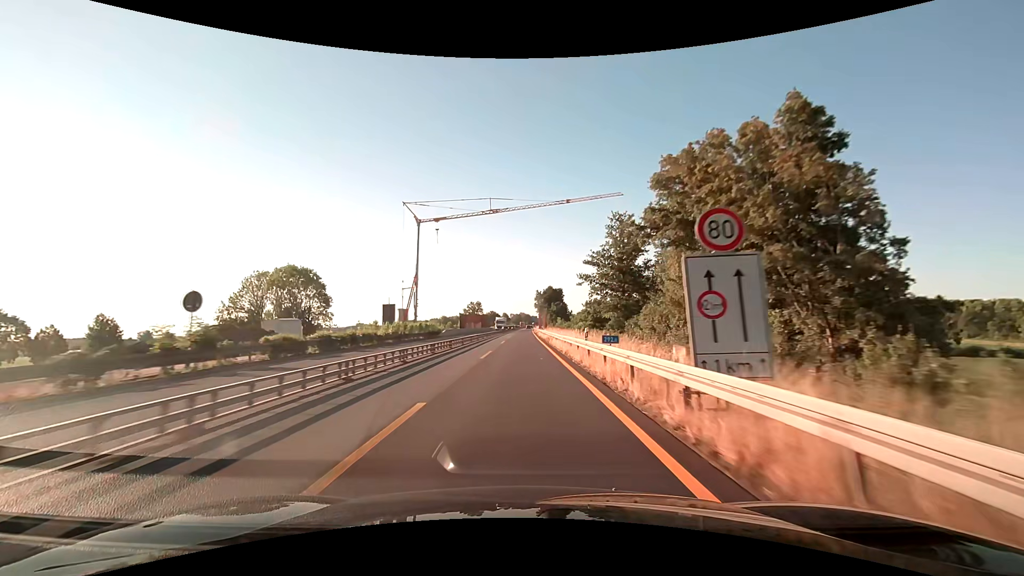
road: motorway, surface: asphalt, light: Day
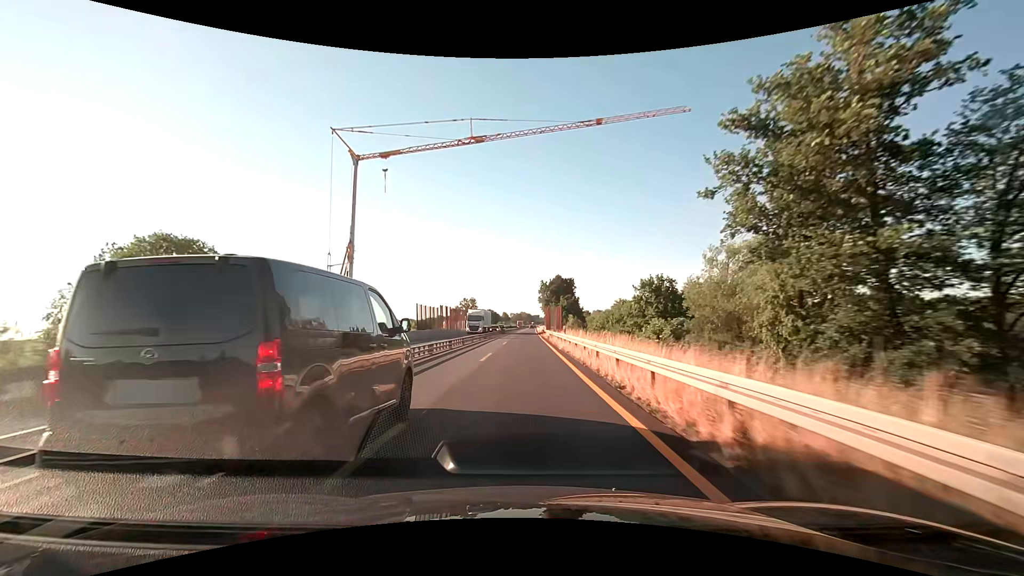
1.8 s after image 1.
(-0.1, +37.6) m; 0°
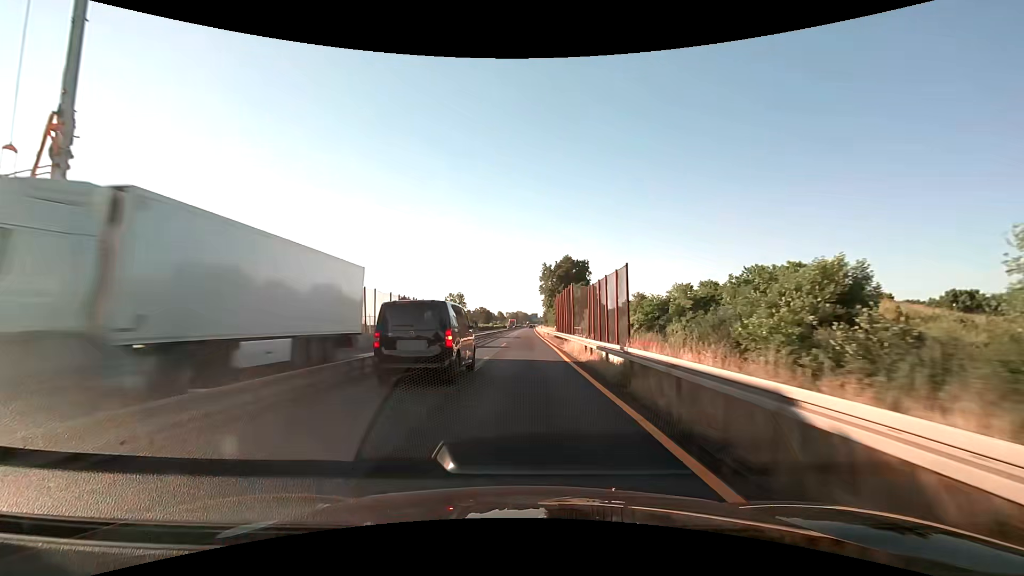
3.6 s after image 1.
(+0.1, +37.7) m; 0°
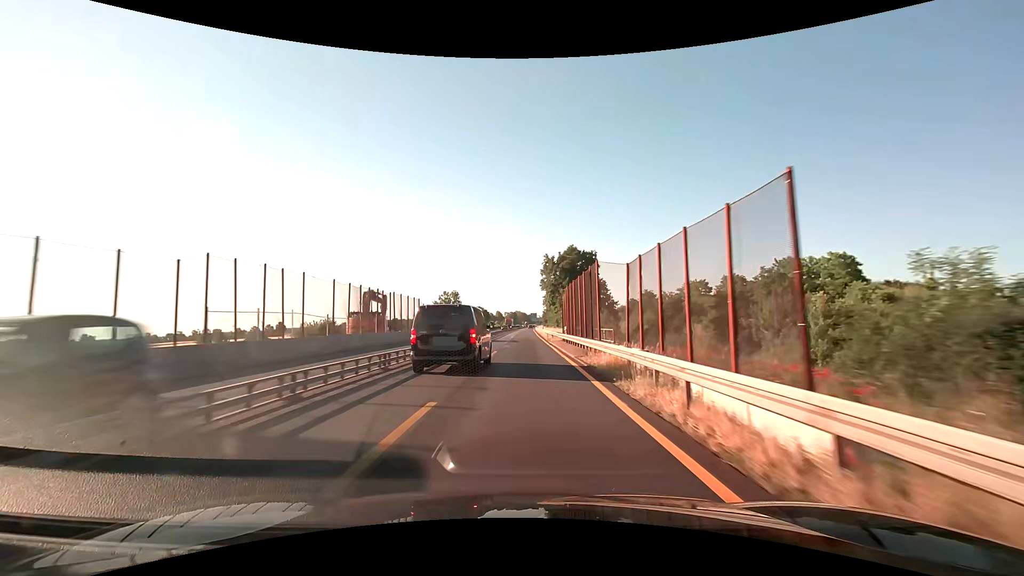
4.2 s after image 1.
(0.0, +12.5) m; 0°
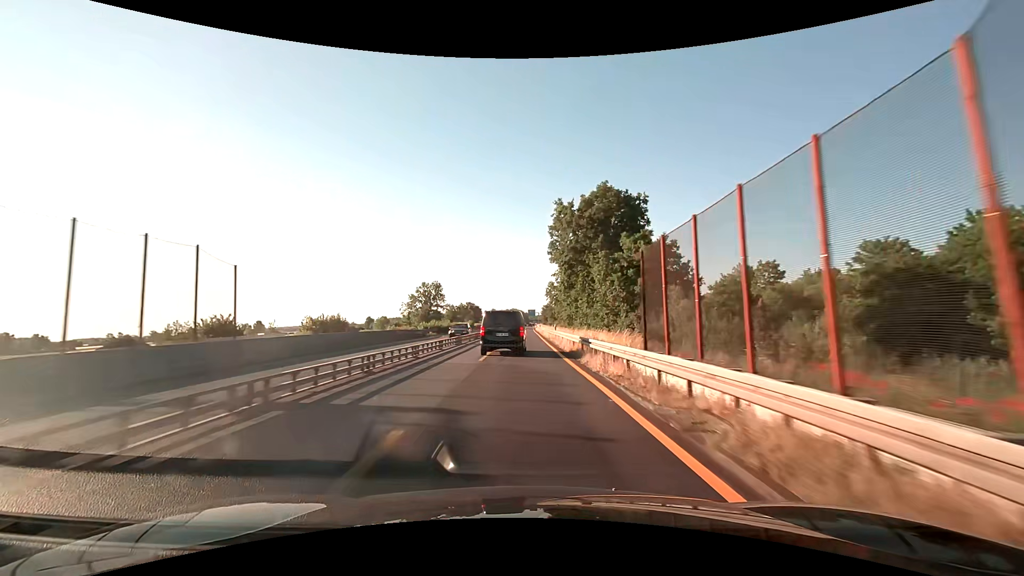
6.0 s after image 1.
(+0.2, +37.7) m; 0°
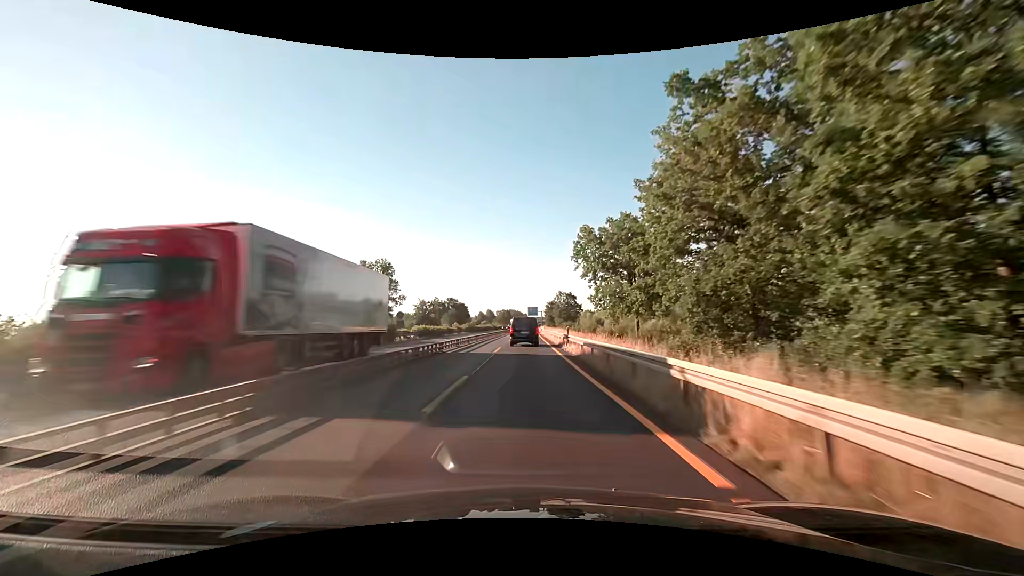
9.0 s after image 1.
(+0.1, +62.8) m; 0°
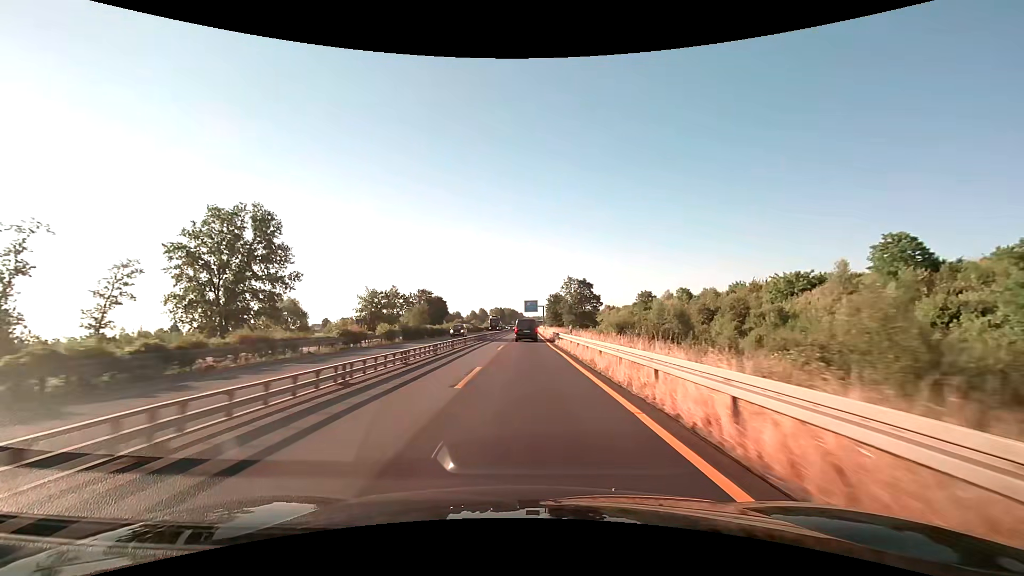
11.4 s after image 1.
(+0.2, +50.1) m; +1°
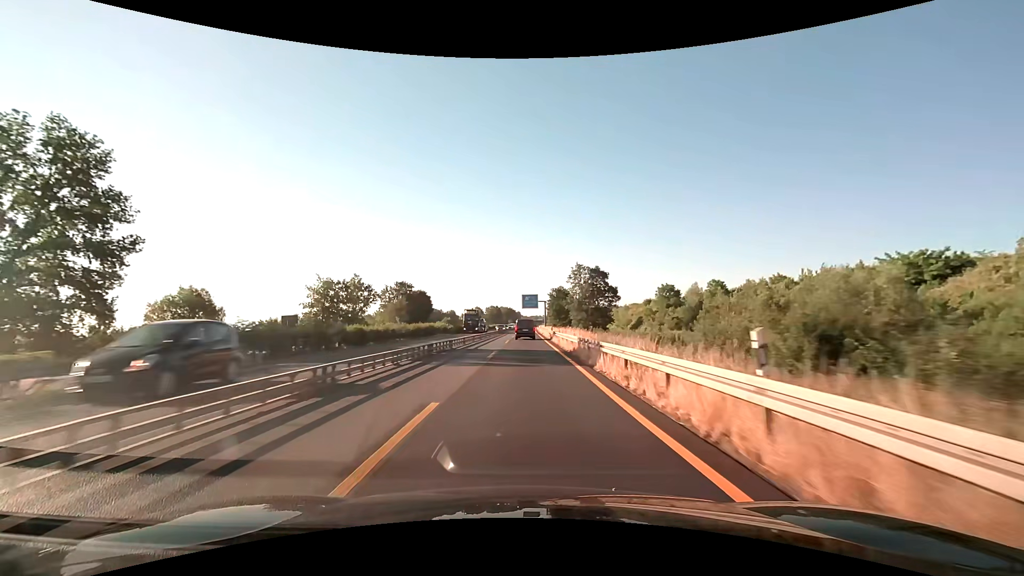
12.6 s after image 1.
(-0.1, +25.1) m; 0°
(0, +10) (0, +20) (0, +30) (0, +40) (0, +50) (0, +60) (0, +70) (0, +80) (+1, +90) (+1, +100) m
